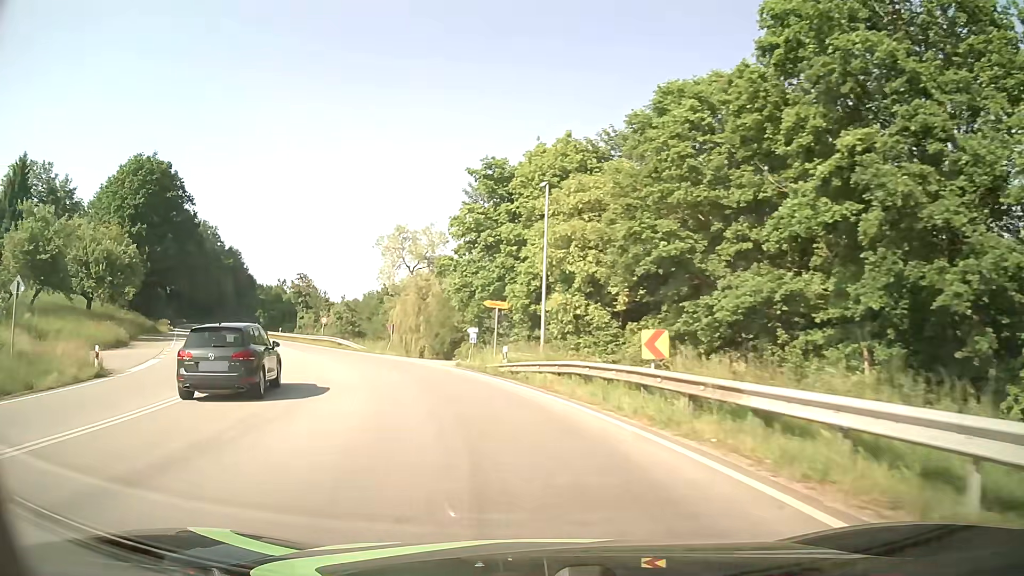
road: primary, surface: asphalt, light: Day
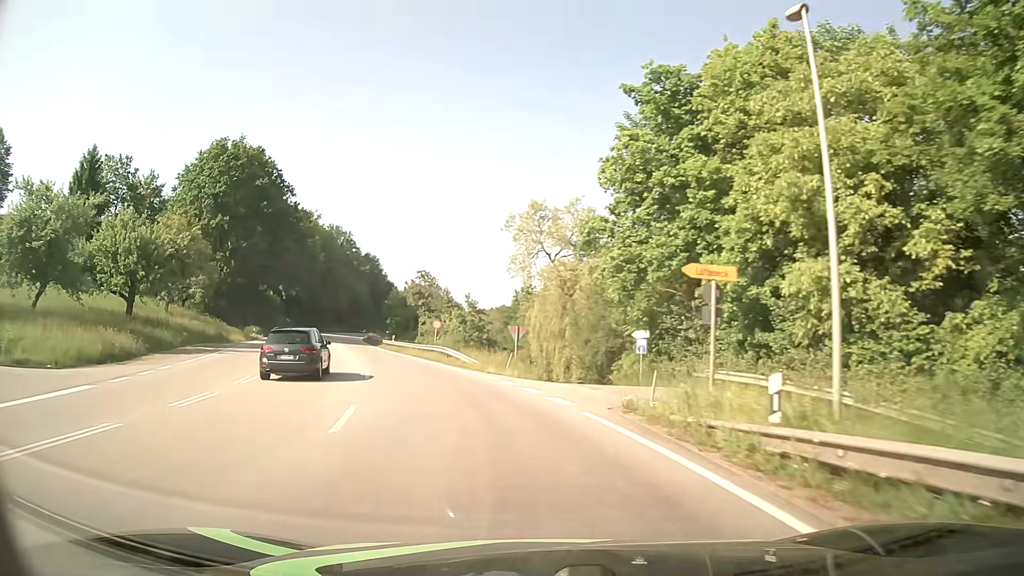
(-1.7, +15.1) m; -13°
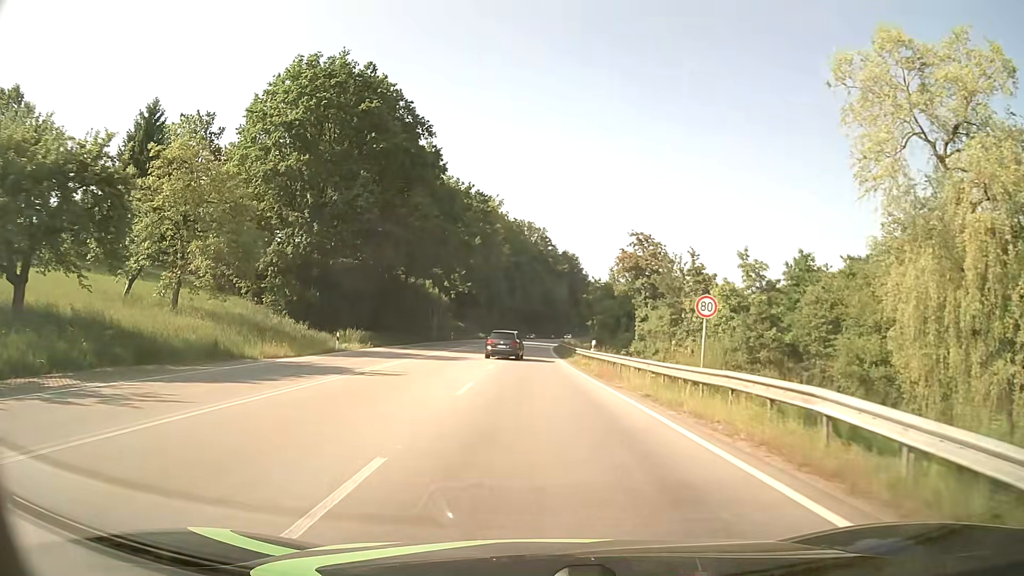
(-6.0, +29.9) m; -18°
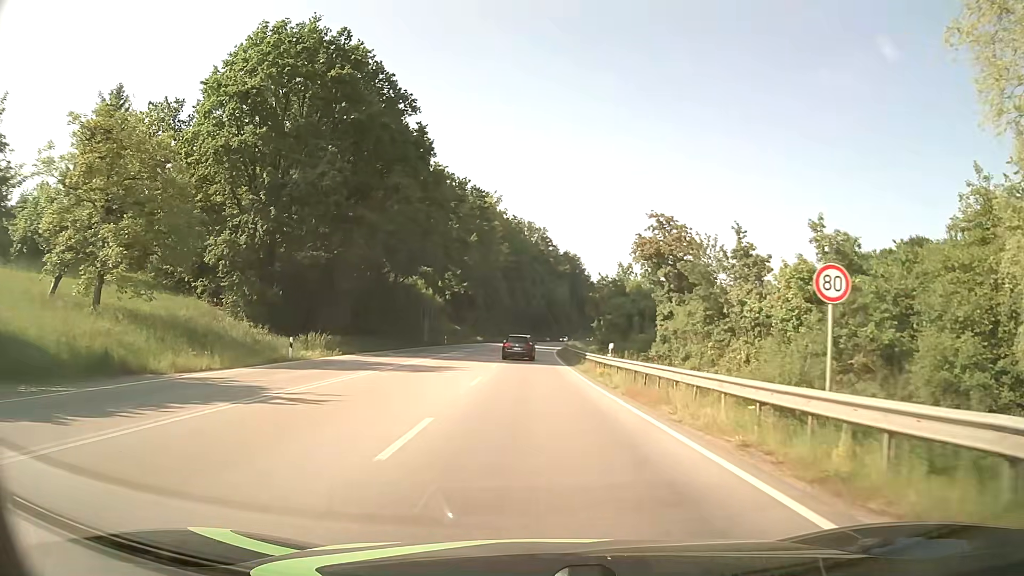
(0.0, +7.8) m; 0°
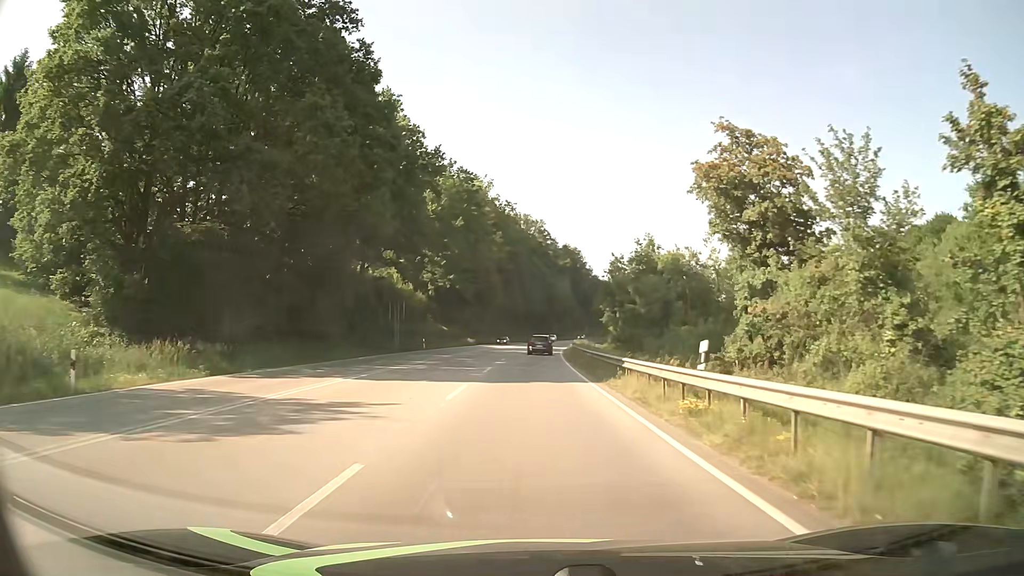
(0.0, +16.2) m; 0°
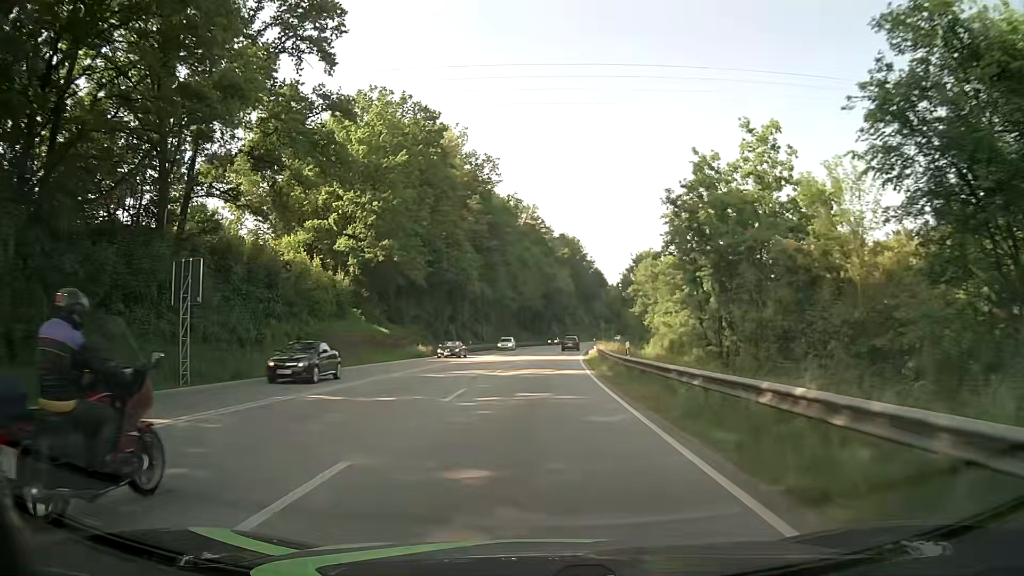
(-0.2, +36.8) m; 0°
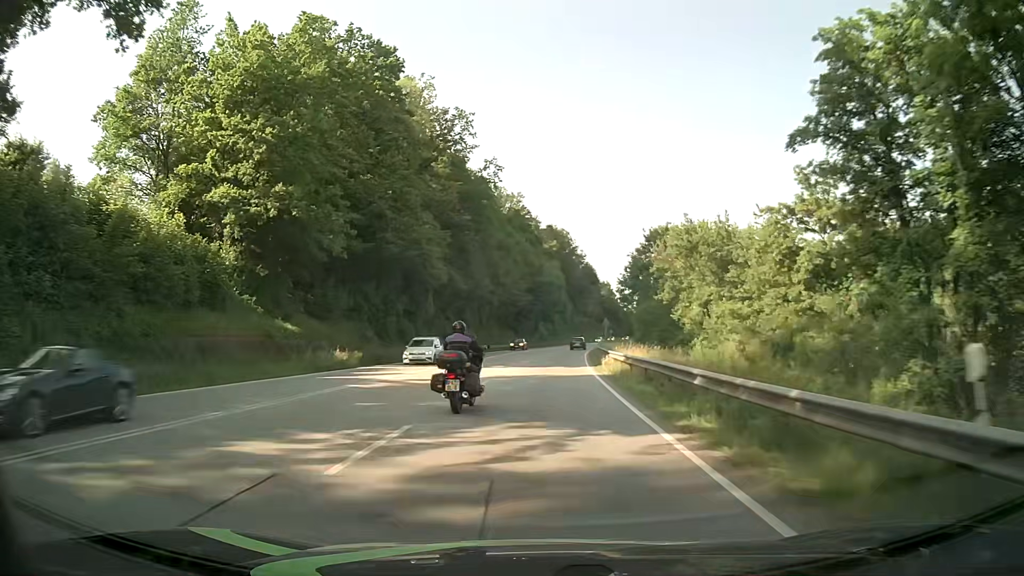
(+0.2, +20.5) m; +1°
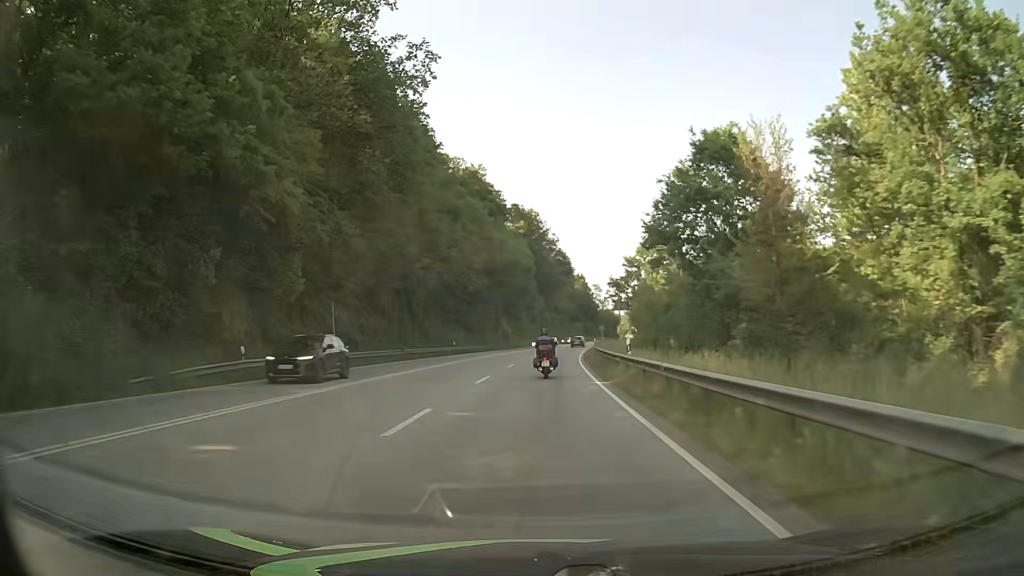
(+0.7, +32.9) m; +3°
(0, +10) (0, +20) (0, +30) (+1, +40) (+1, +50) (+2, +60) (+3, +70) (+4, +80) (+5, +90) (+6, +100) m
